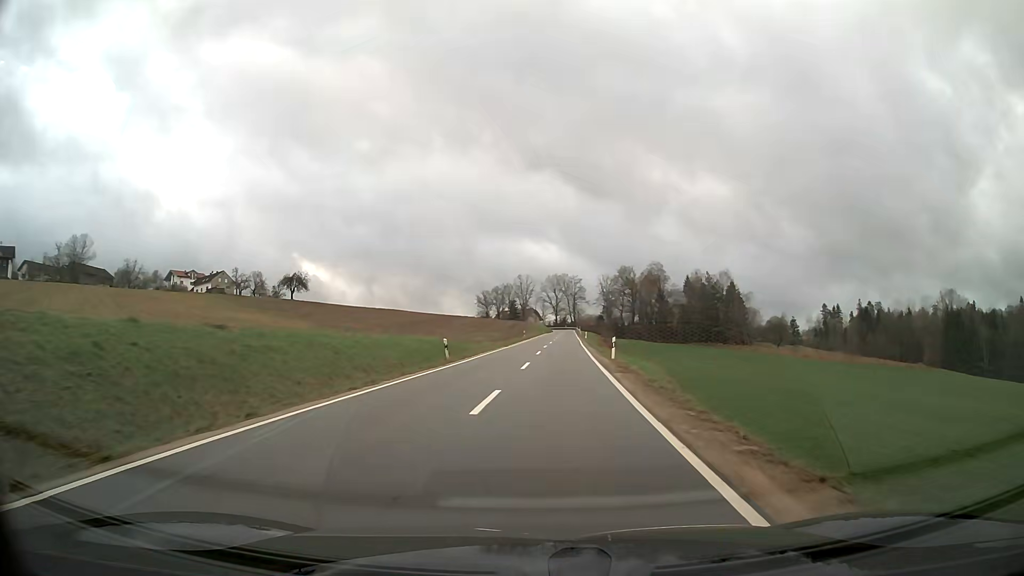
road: tertiary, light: Day
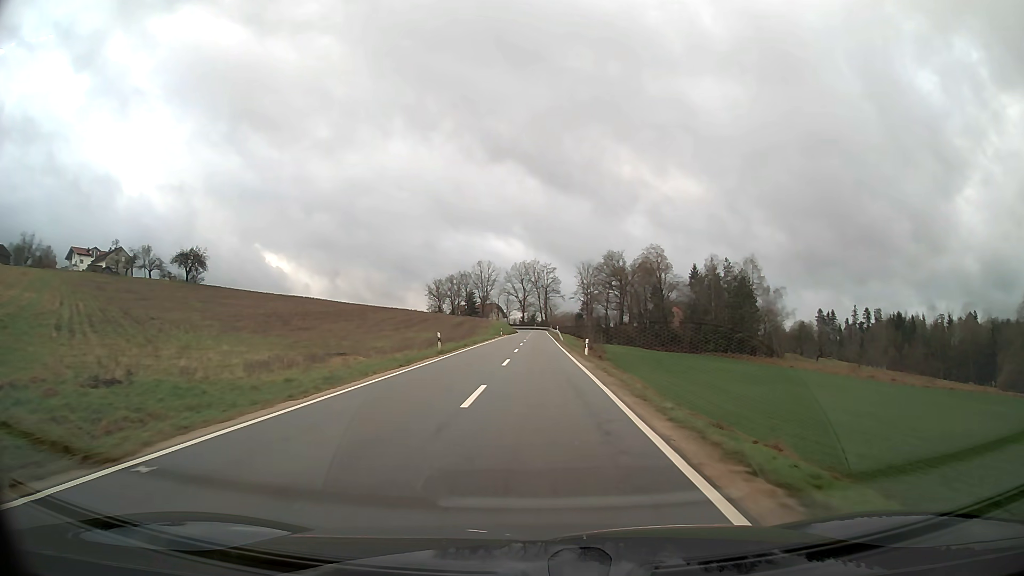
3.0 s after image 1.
(+1.6, +47.4) m; +2°
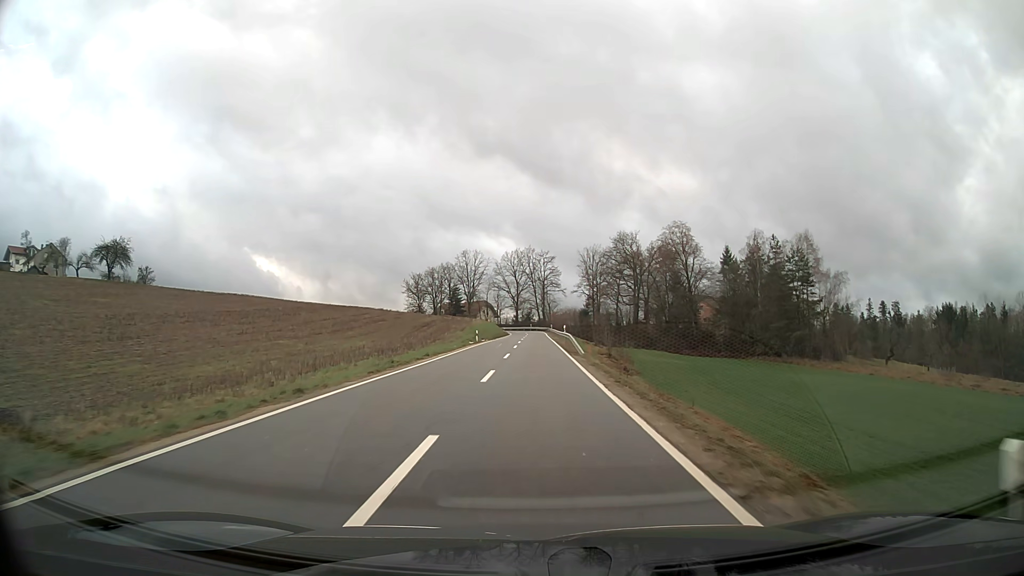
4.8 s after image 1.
(+0.1, +31.2) m; 0°
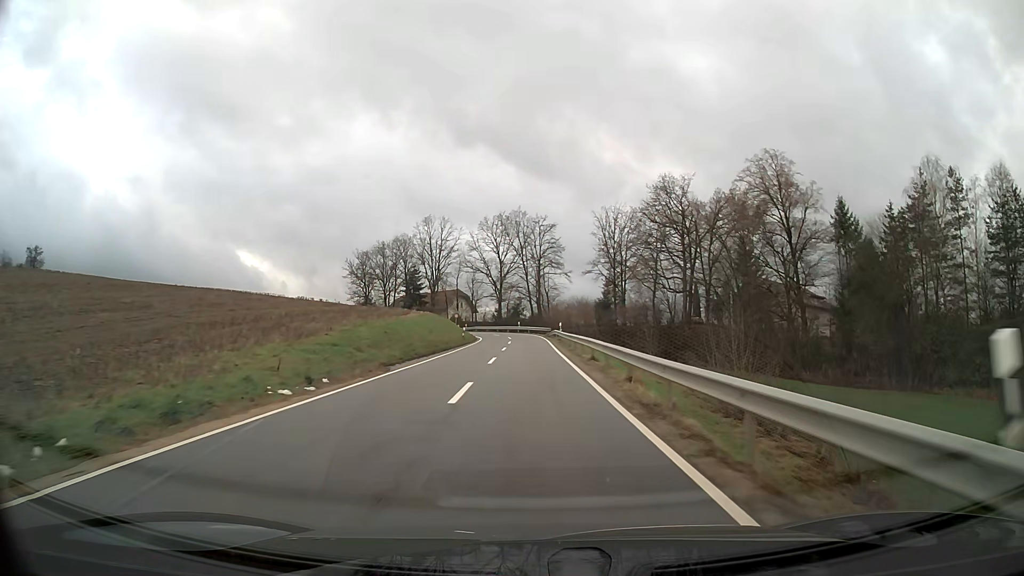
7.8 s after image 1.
(+0.1, +52.4) m; 0°
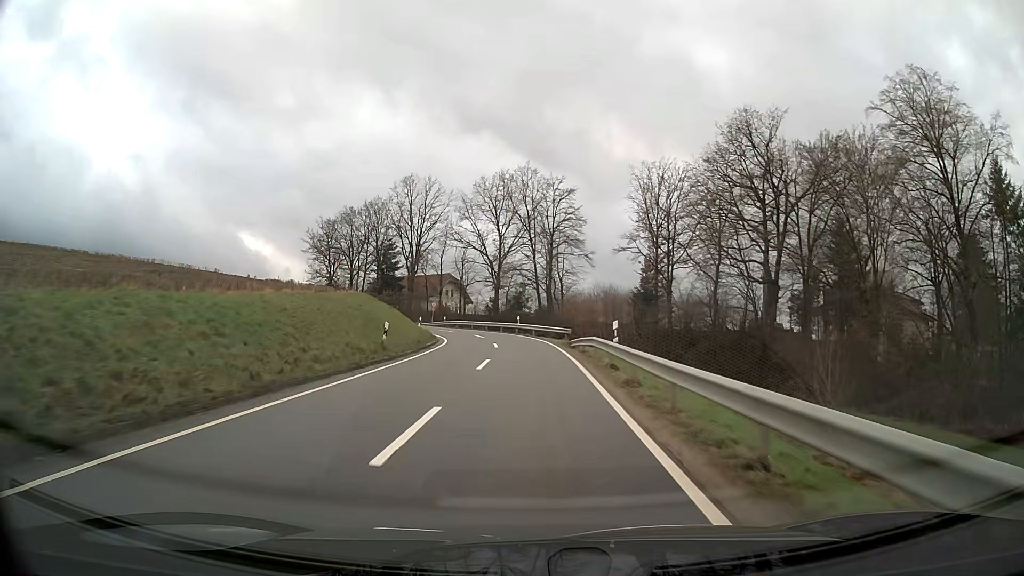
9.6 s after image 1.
(-0.1, +28.8) m; 0°
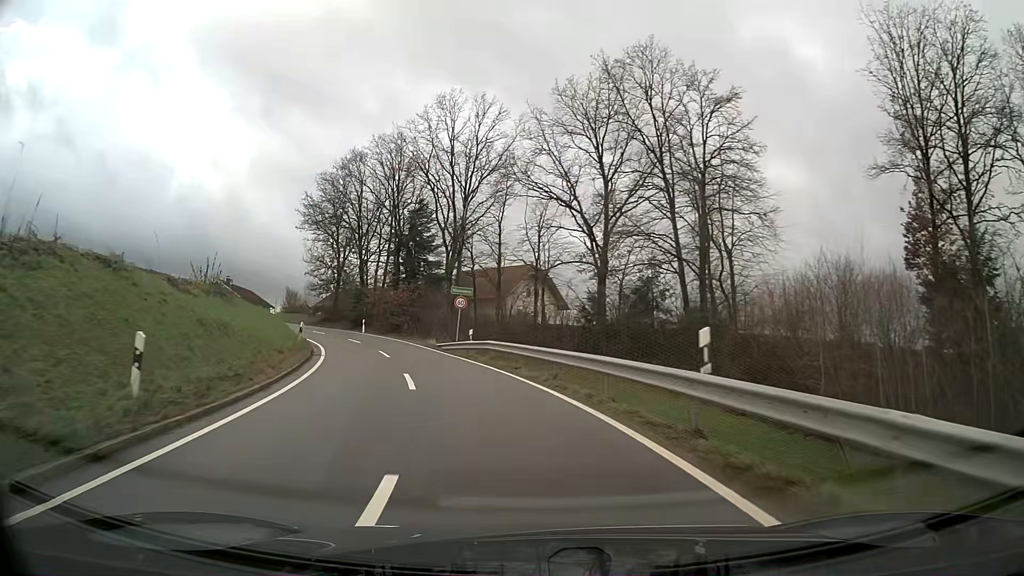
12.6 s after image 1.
(-2.2, +40.1) m; -11°
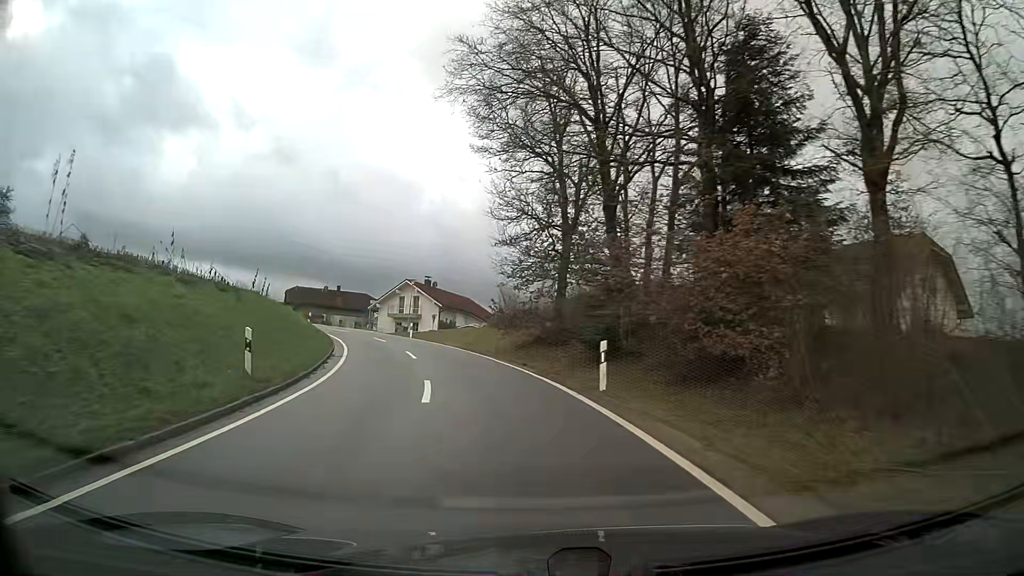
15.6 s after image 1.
(-7.9, +37.2) m; -23°
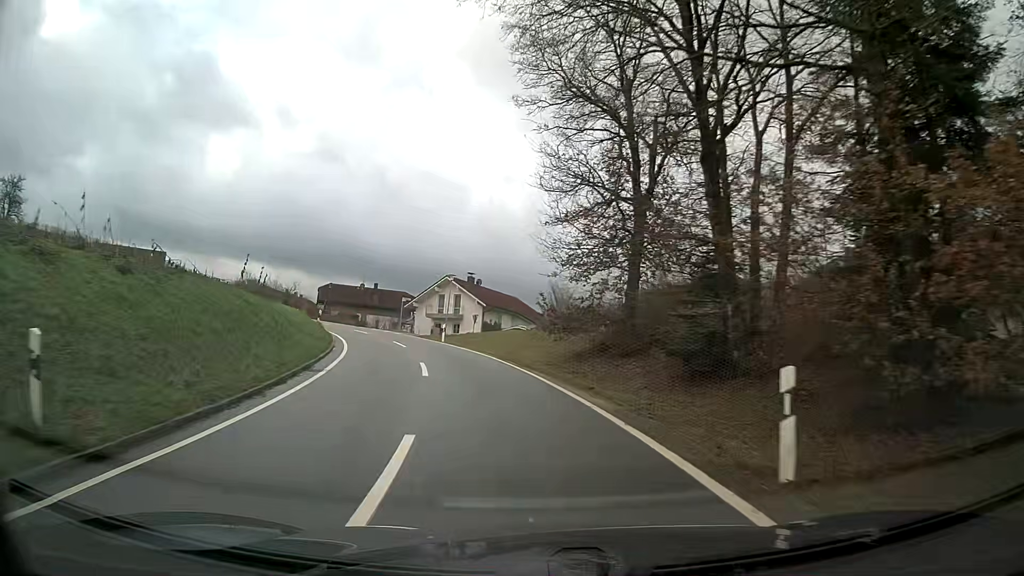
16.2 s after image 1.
(-0.2, +7.6) m; -4°
(0, +10) (-2, +20) (-5, +30) (-8, +39) (-13, +48) (-18, +56) (-24, +65) (-29, +73) (-35, +81) (-41, +89) m
